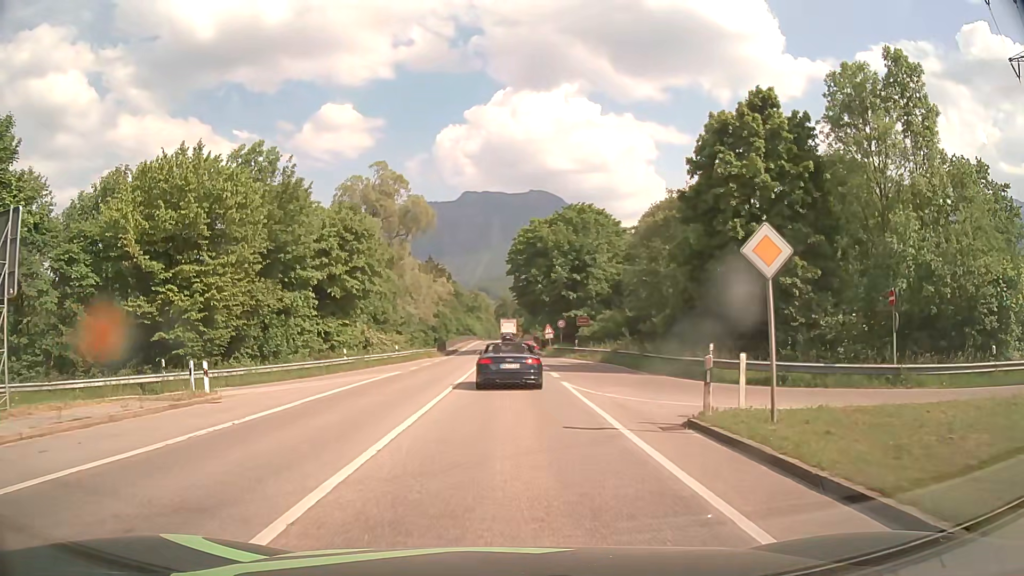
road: primary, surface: asphalt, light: Day
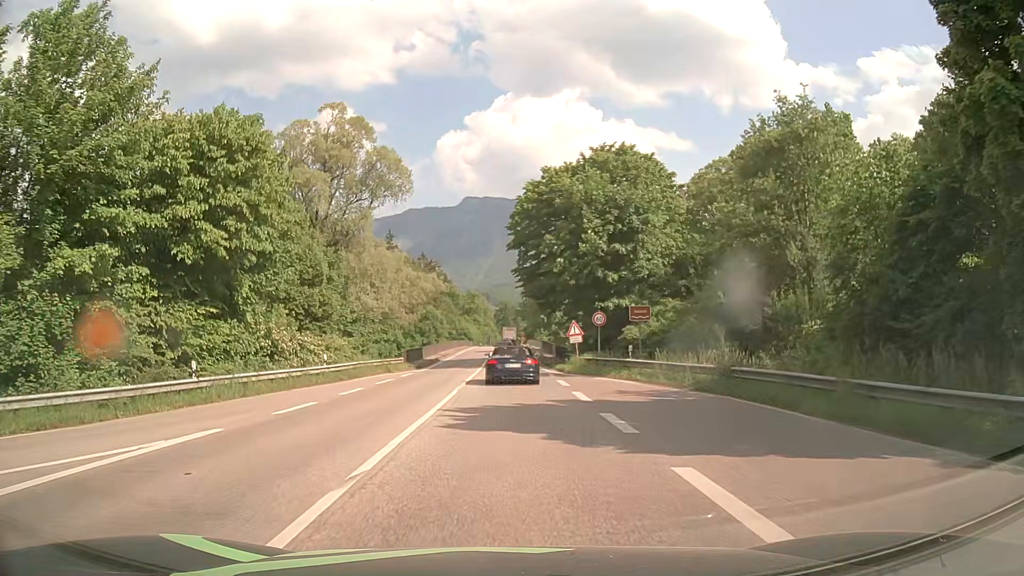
(0.0, +20.9) m; 0°
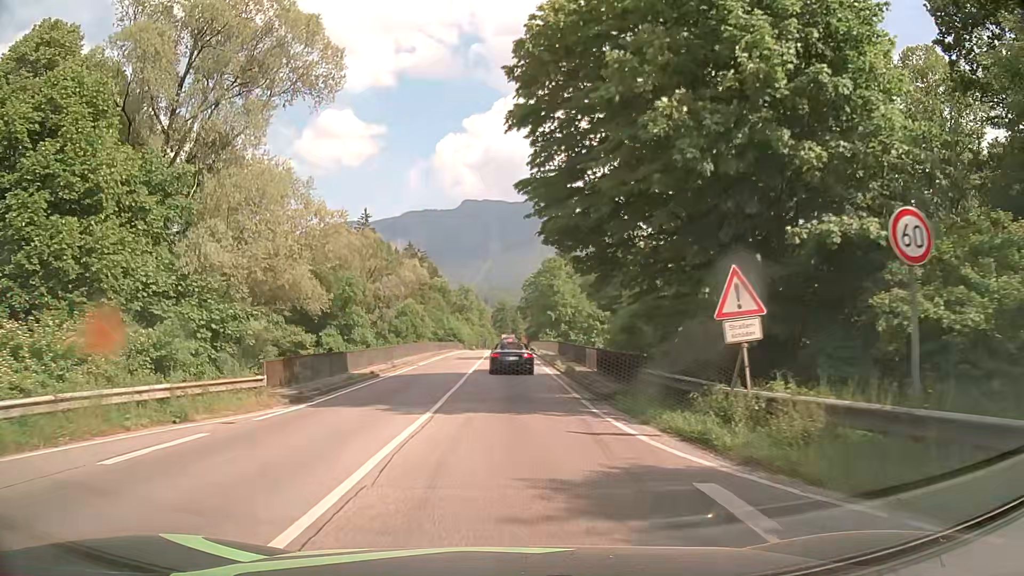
(+0.1, +25.0) m; 0°
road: primary_link
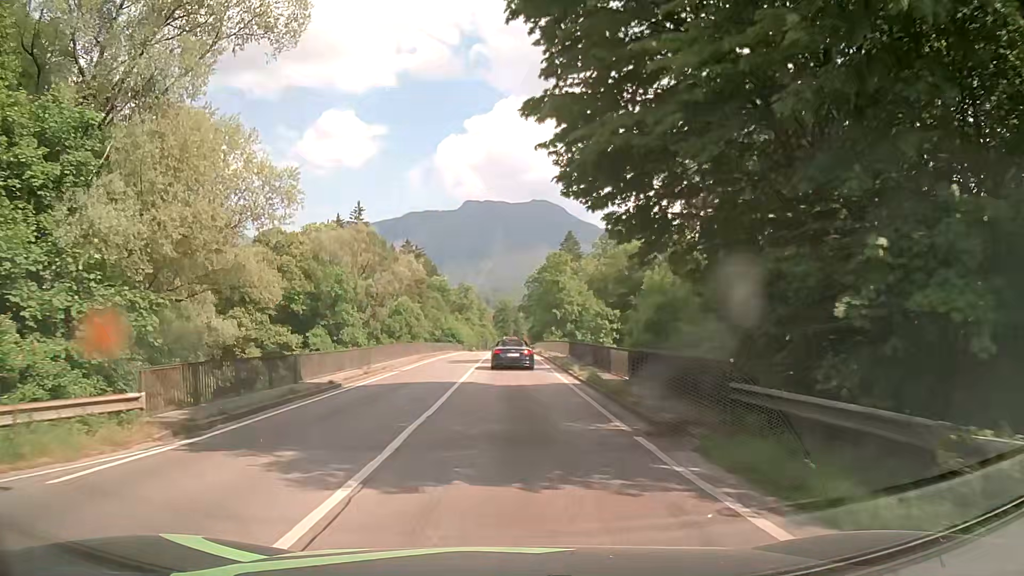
(0.0, +7.0) m; 0°
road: primary
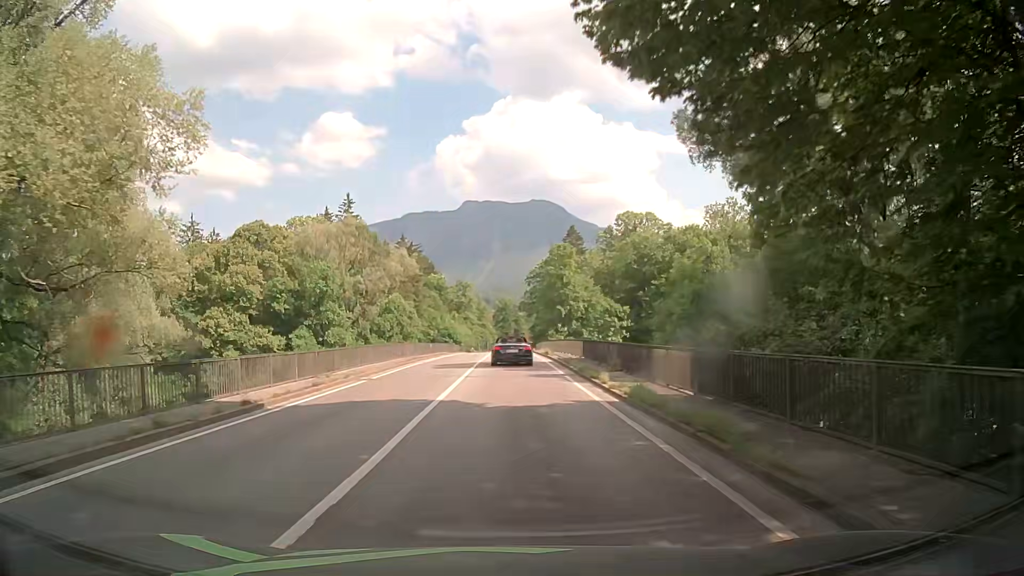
(0.0, +7.3) m; 0°
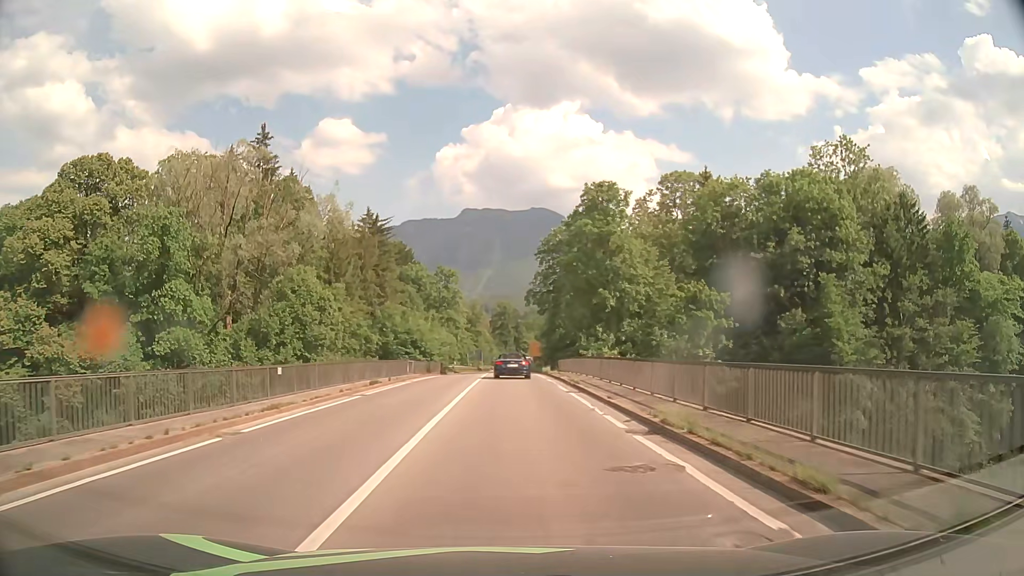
(-0.1, +39.5) m; 0°
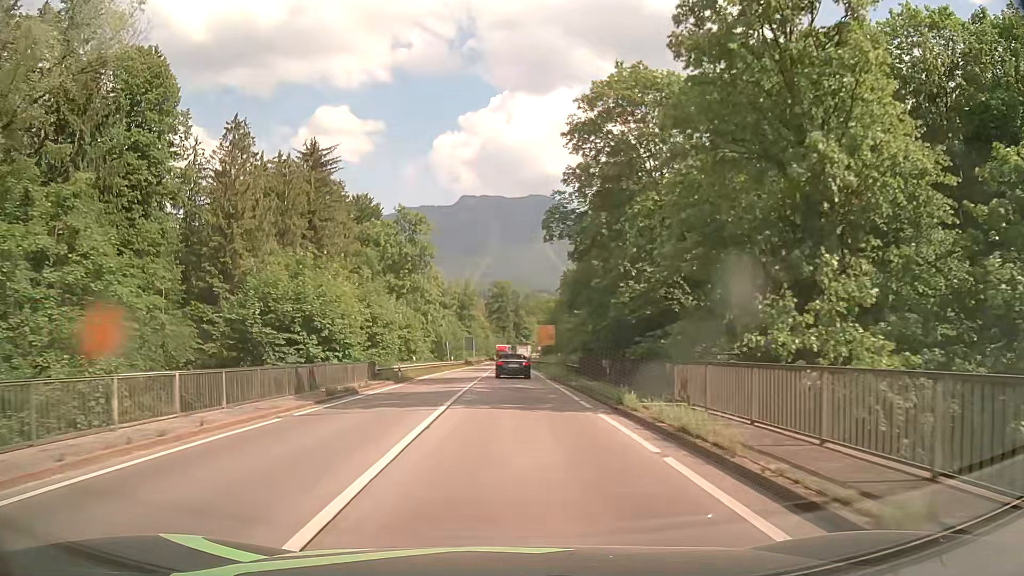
(0.0, +34.7) m; 0°
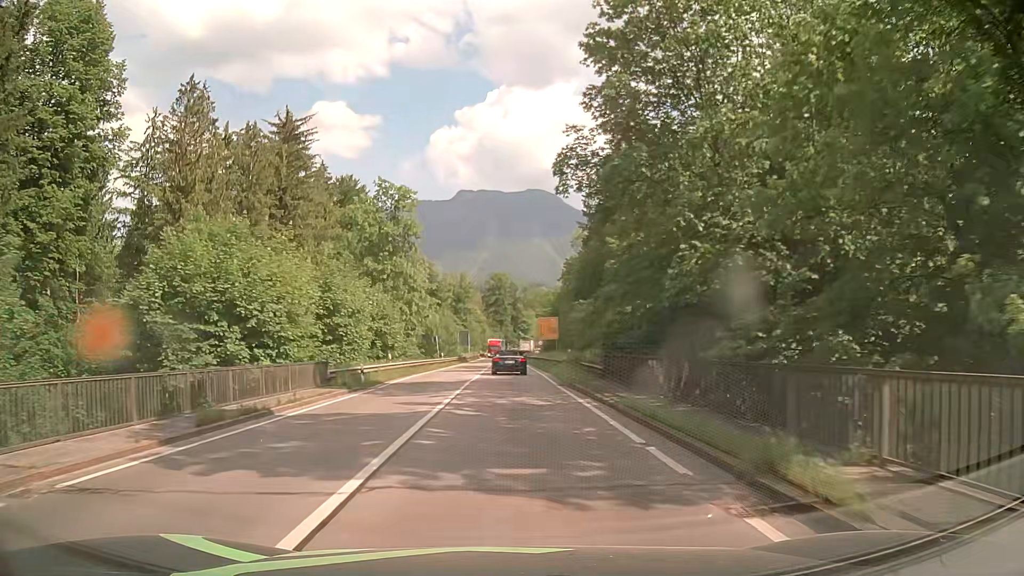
(0.0, +8.9) m; 0°
(0, +10) (0, +20) (0, +30) (0, +40) (0, +50) (0, +60) (0, +70) (0, +80) (0, +90) (+1, +100) m
